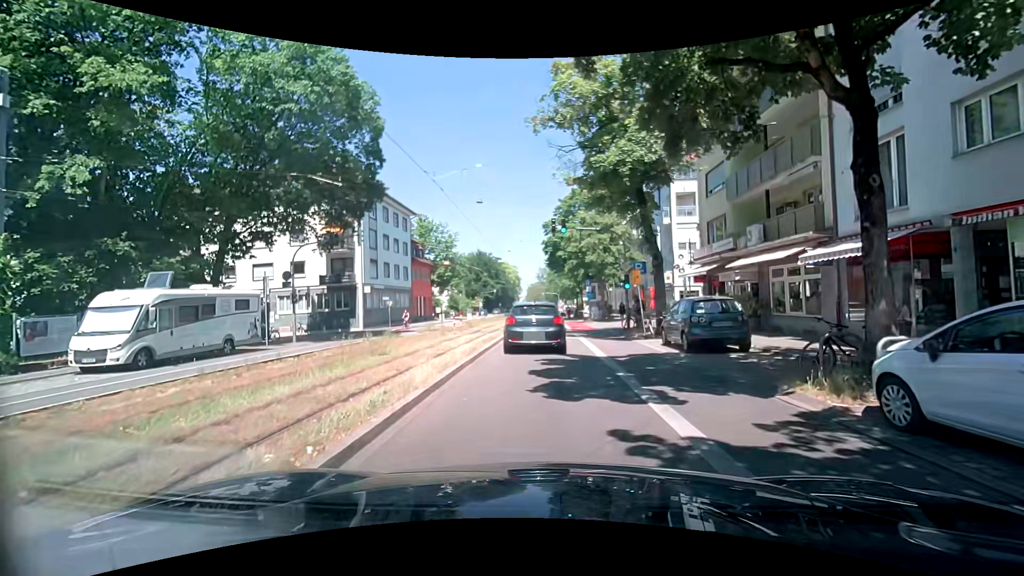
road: primary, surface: asphalt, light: Day
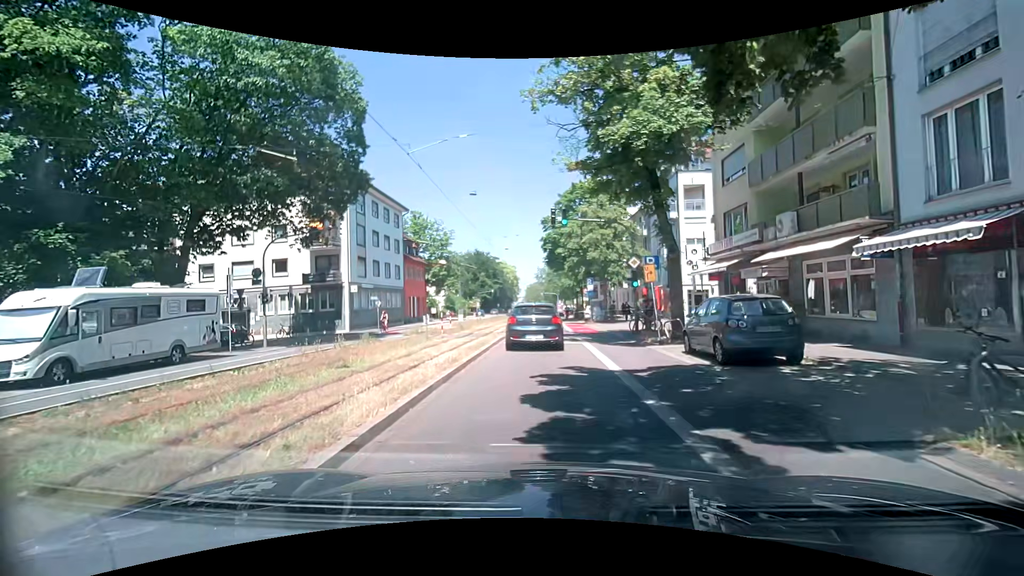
(-0.1, +2.9) m; -1°
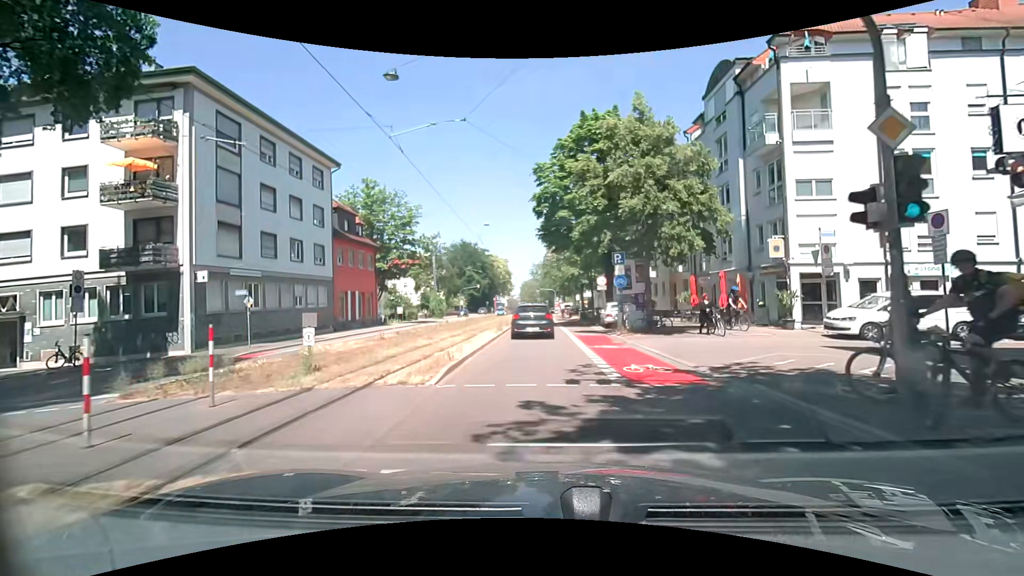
(-0.2, +18.8) m; -1°
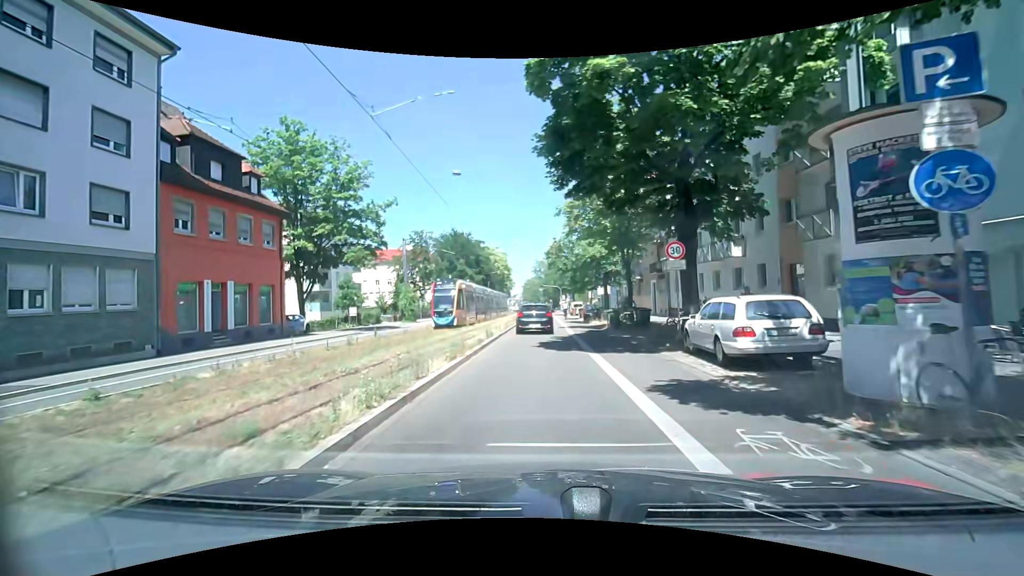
(+0.1, +18.9) m; +1°
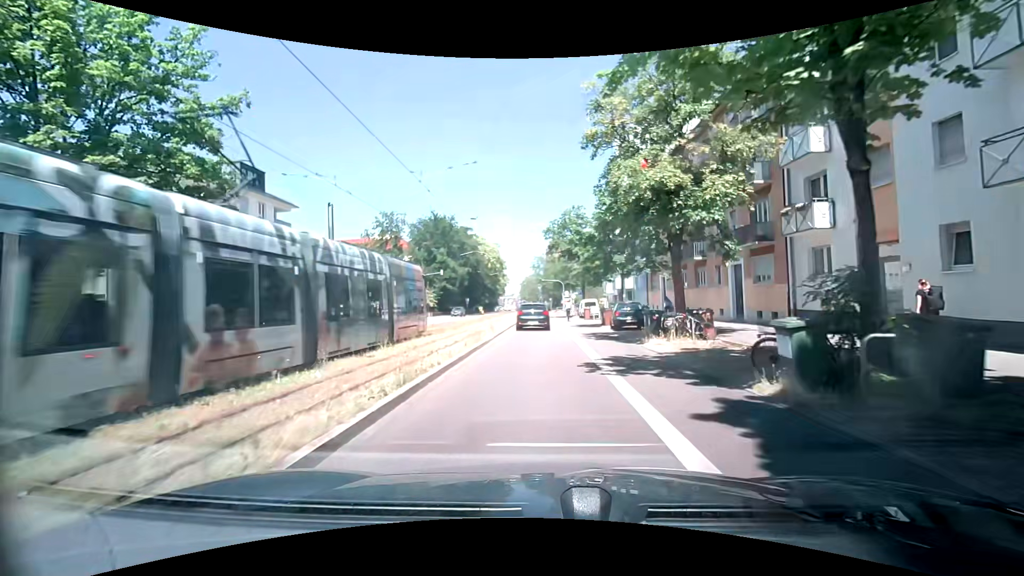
(-0.1, +20.8) m; 0°
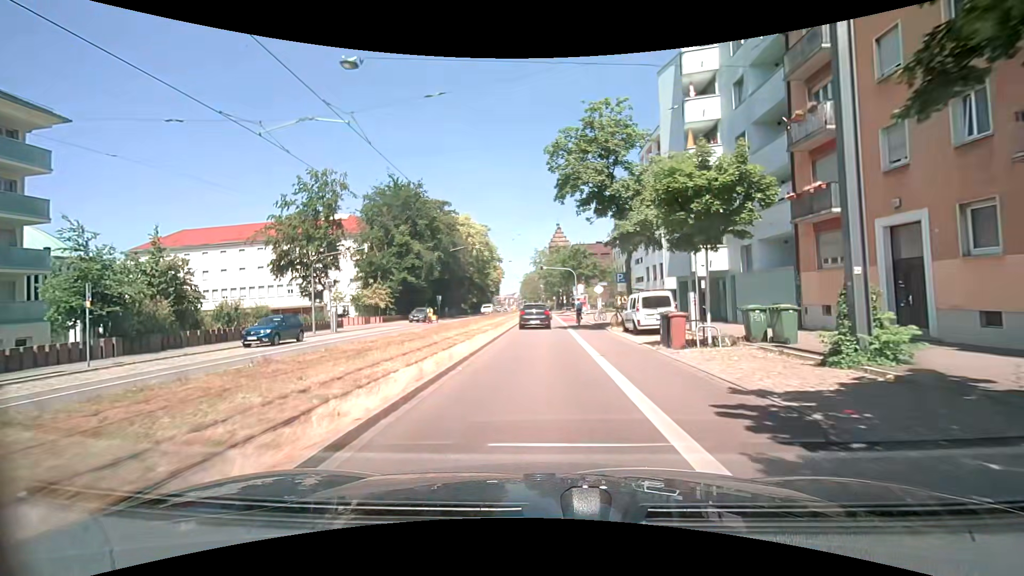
(0.0, +27.9) m; -1°
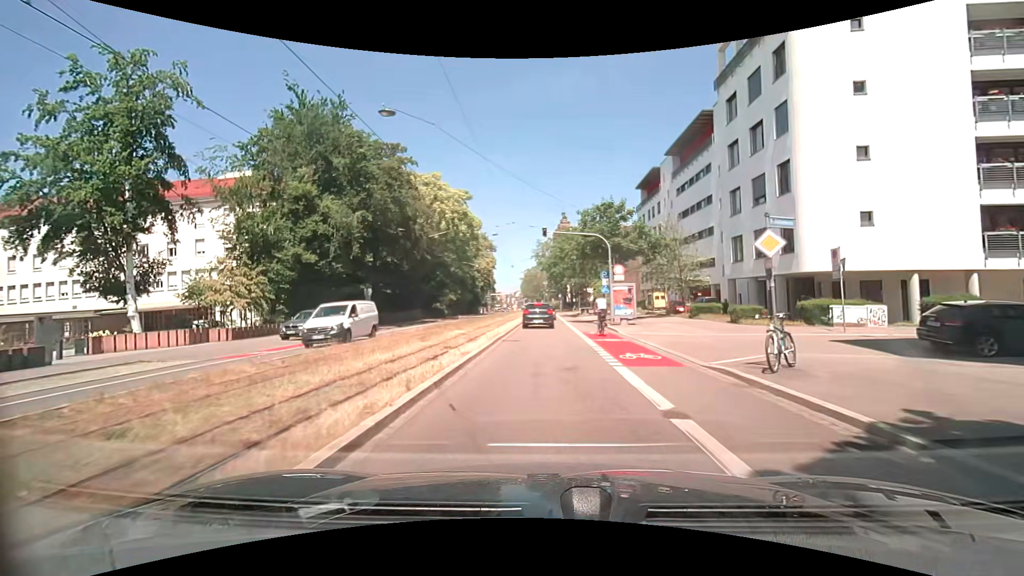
(+0.4, +28.7) m; +1°
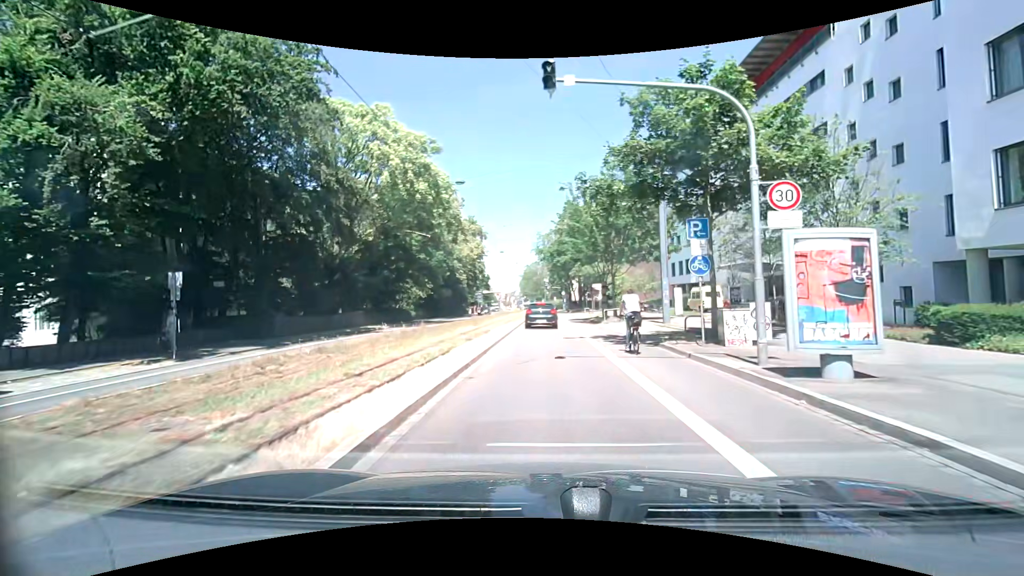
(-0.1, +20.9) m; 0°
(0, +10) (0, +20) (0, +30) (0, +40) (0, +50) (0, +60) (0, +70) (0, +80) (0, +90) (0, +100) m
